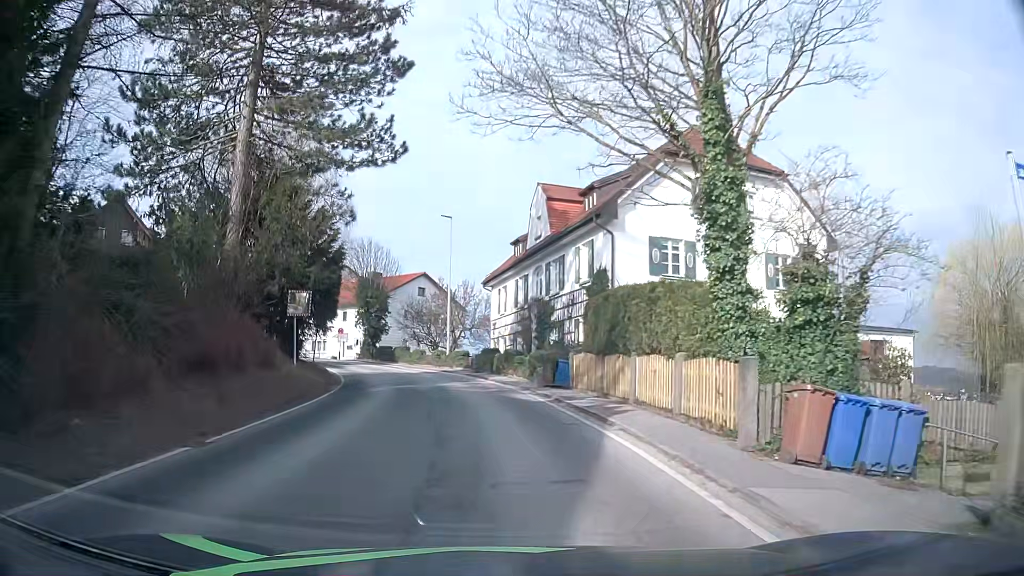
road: tertiary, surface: asphalt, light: Day
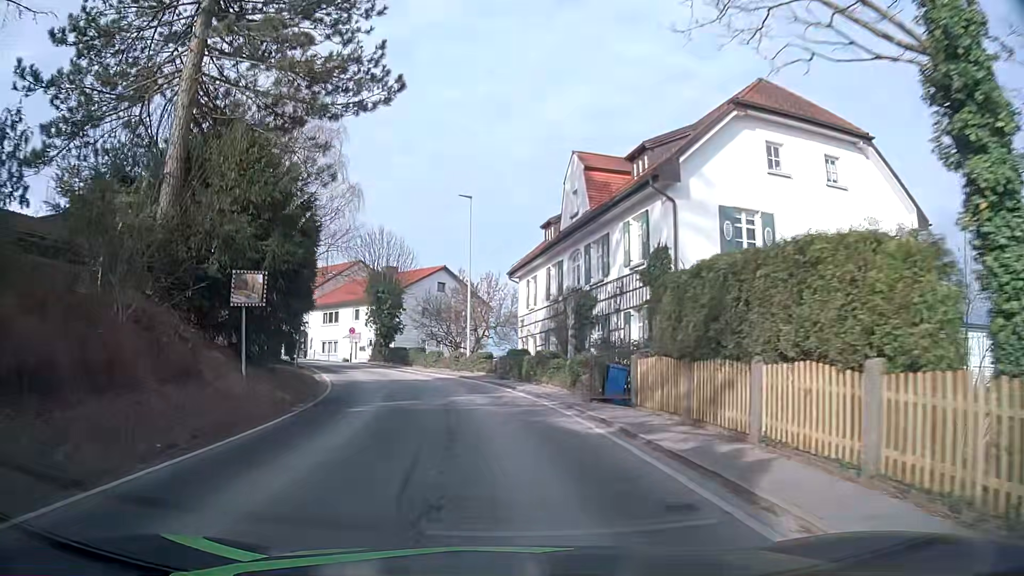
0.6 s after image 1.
(-0.1, +6.0) m; -2°
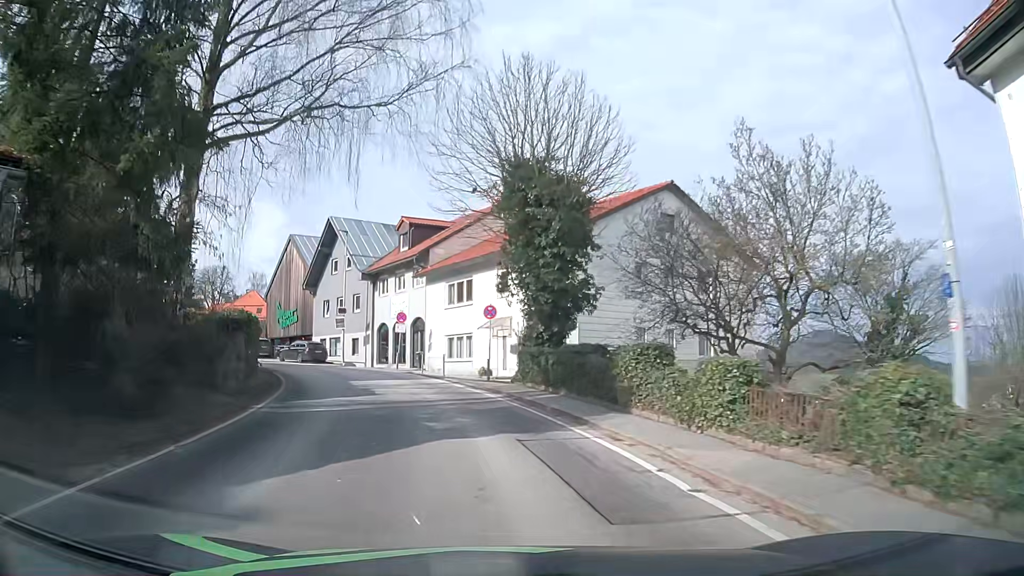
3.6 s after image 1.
(-4.1, +29.4) m; -16°
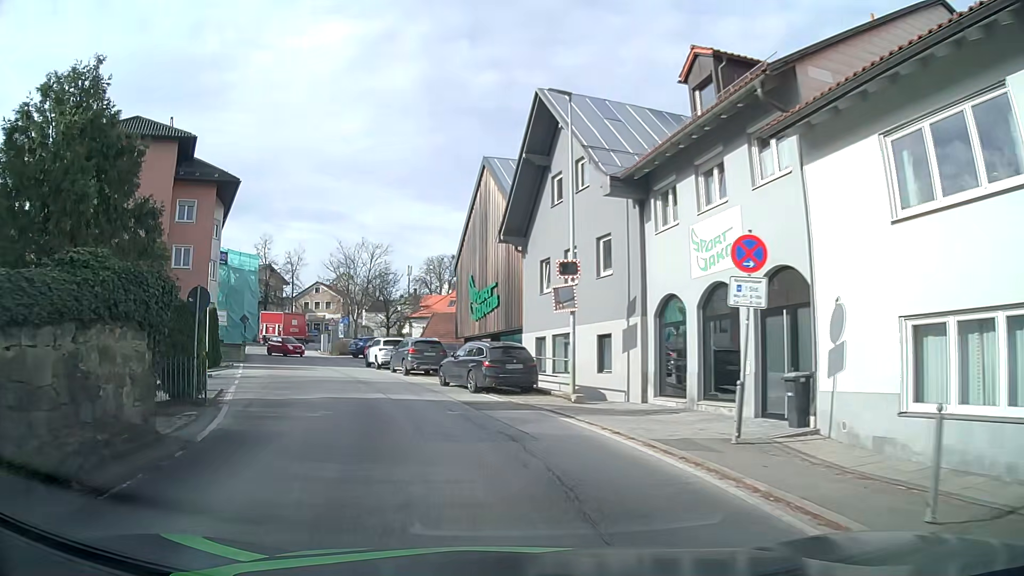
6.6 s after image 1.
(-4.7, +25.1) m; -22°
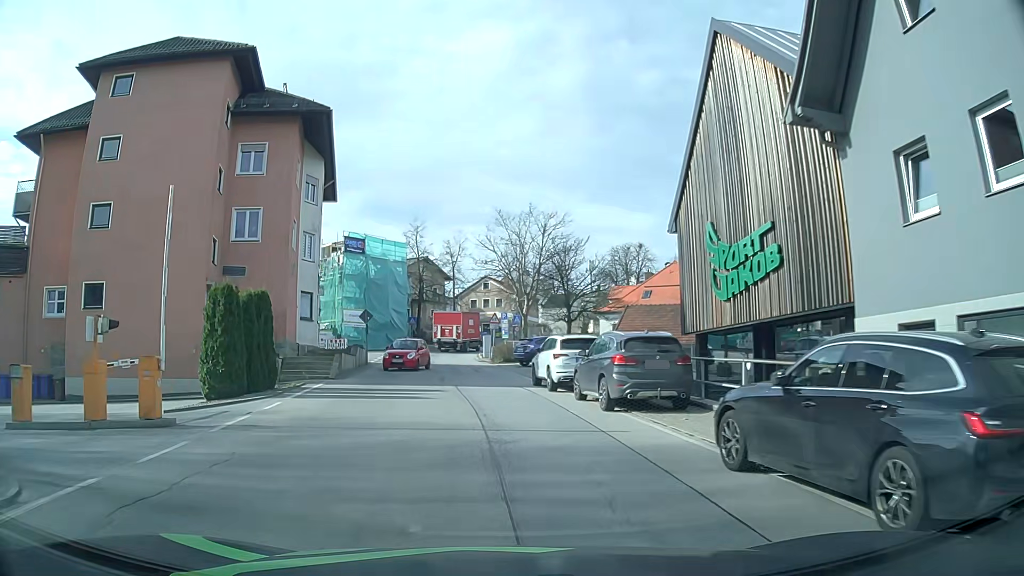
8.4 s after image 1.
(-2.3, +14.7) m; -16°
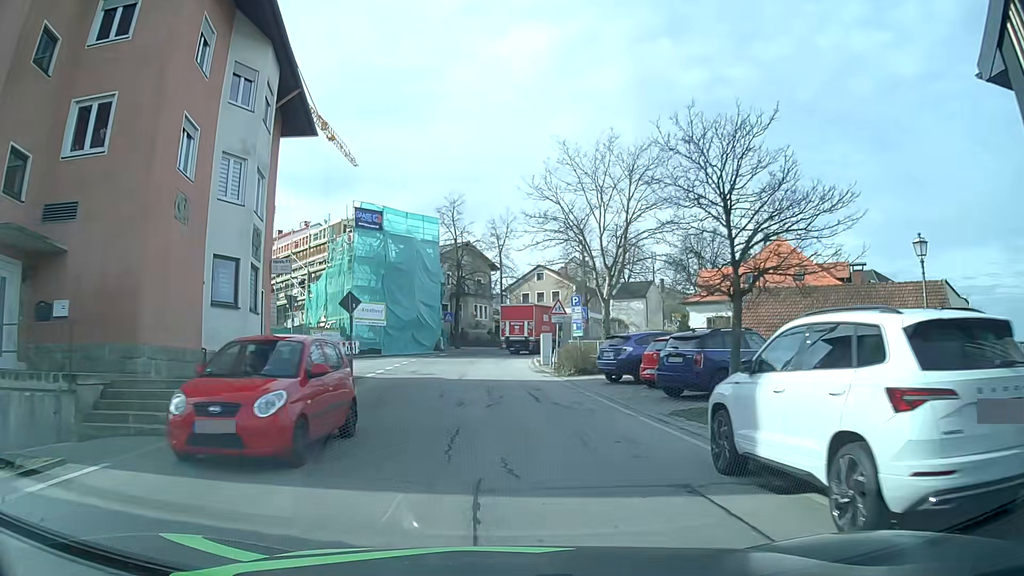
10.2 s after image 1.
(-0.7, +15.0) m; -5°
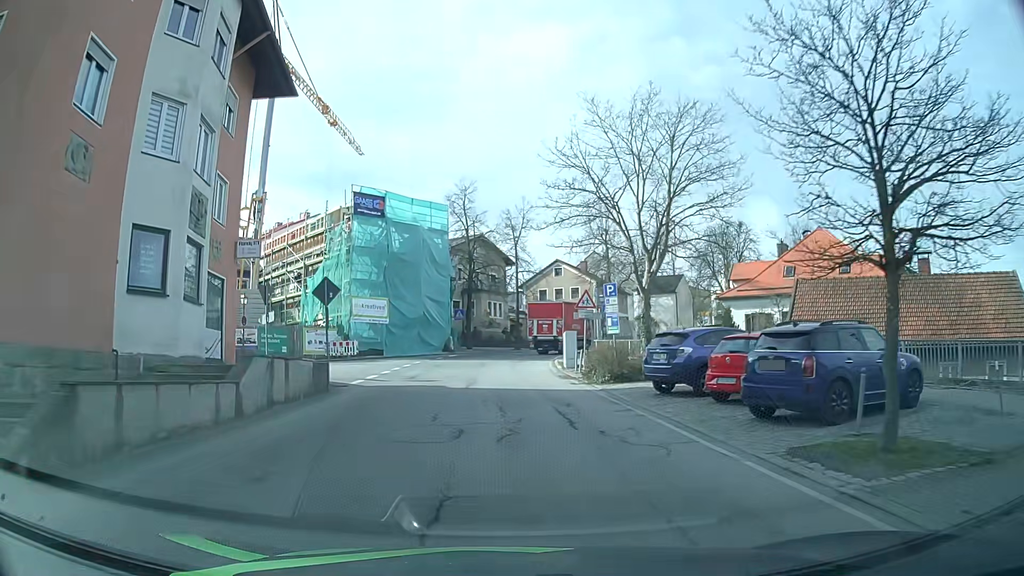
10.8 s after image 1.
(0.0, +5.0) m; -1°
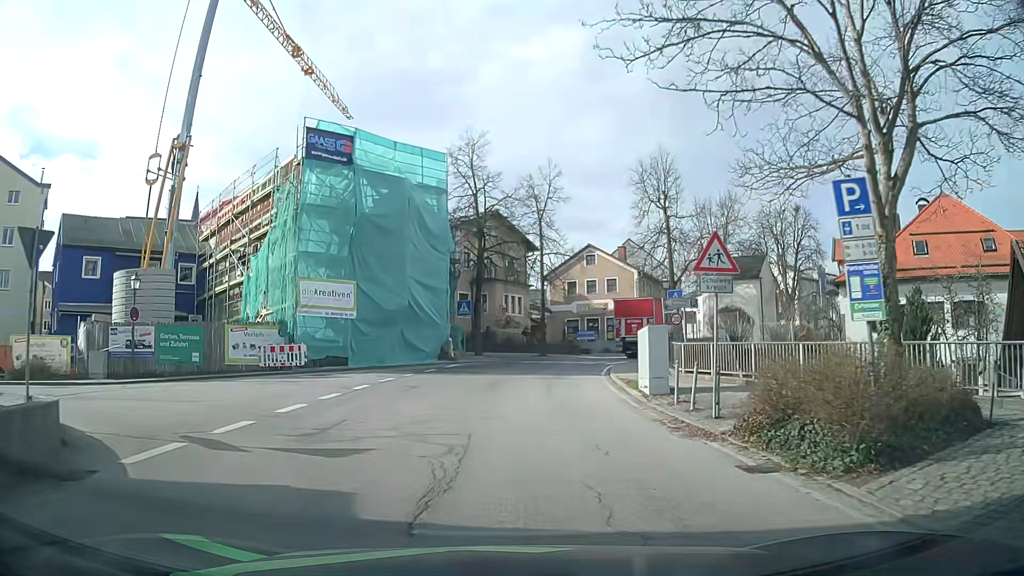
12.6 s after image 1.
(-0.3, +14.1) m; -2°
